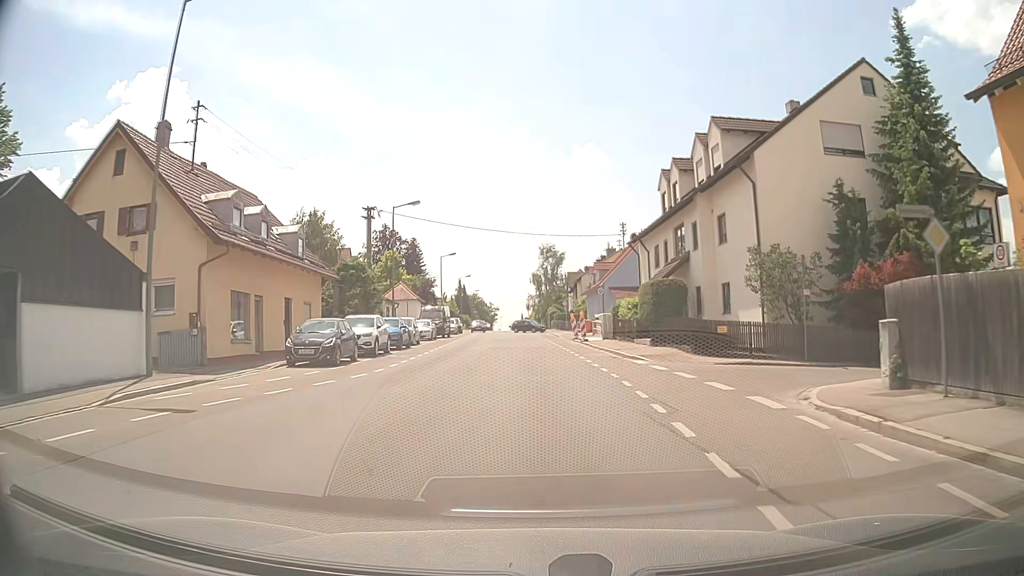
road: tertiary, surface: asphalt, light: Day
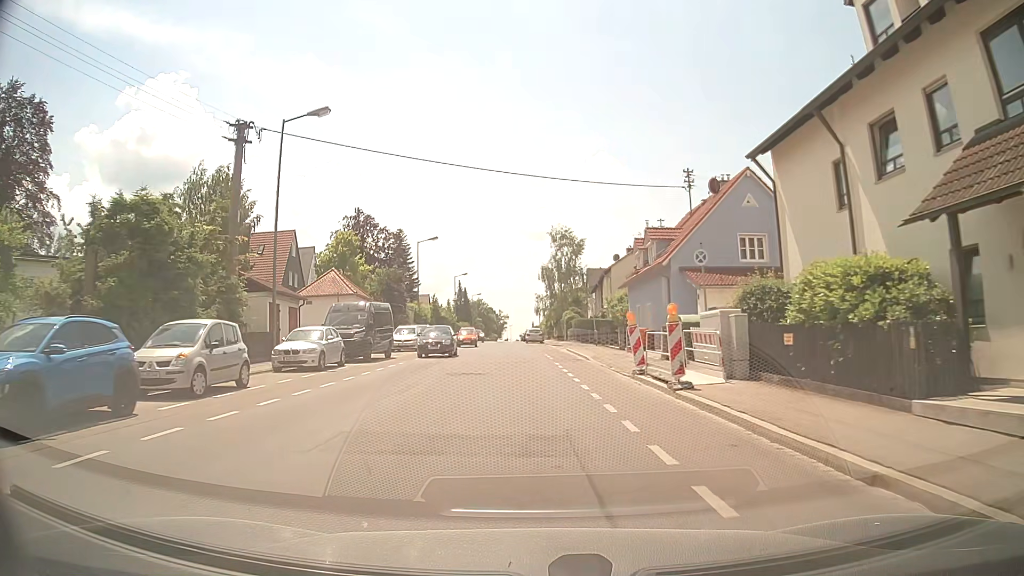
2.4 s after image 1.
(+0.3, +25.0) m; -1°
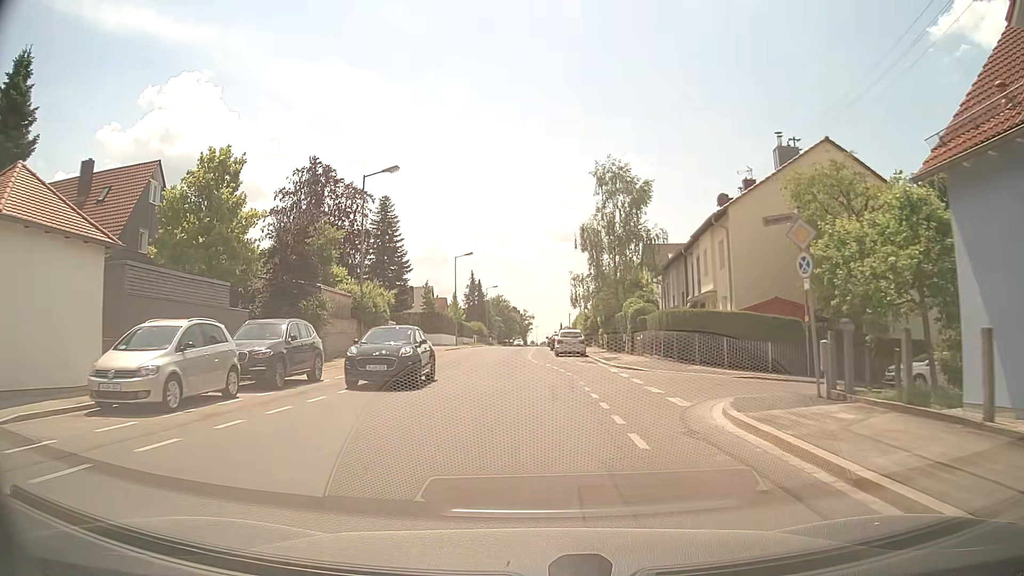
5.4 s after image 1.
(-0.6, +30.8) m; -2°
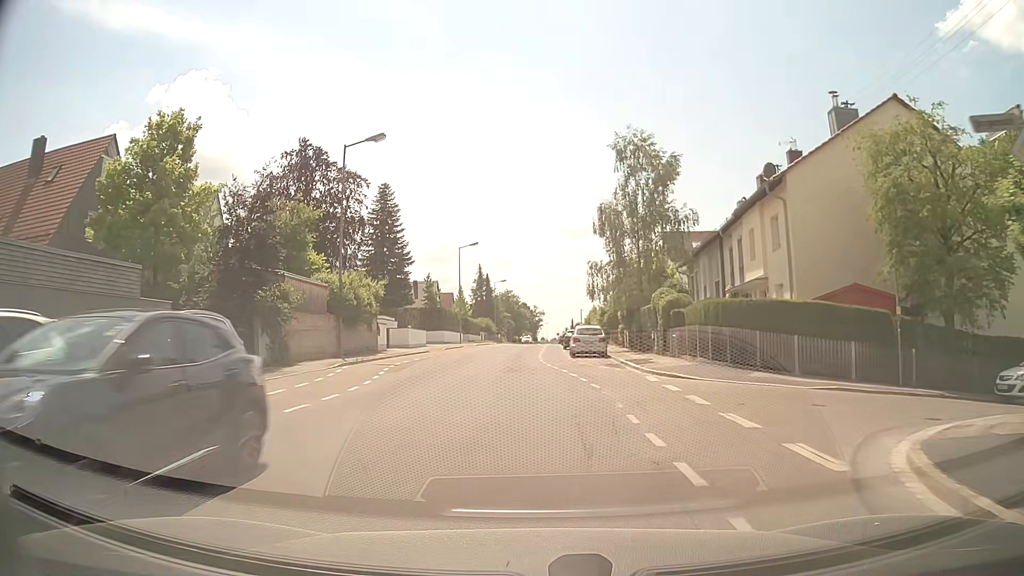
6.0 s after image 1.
(0.0, +6.1) m; -1°
(0, +10) (0, +20) (-1, +30) (-1, +40) (-1, +50) (-1, +60) (0, +70) (0, +80) (0, +90) (0, +100) m
